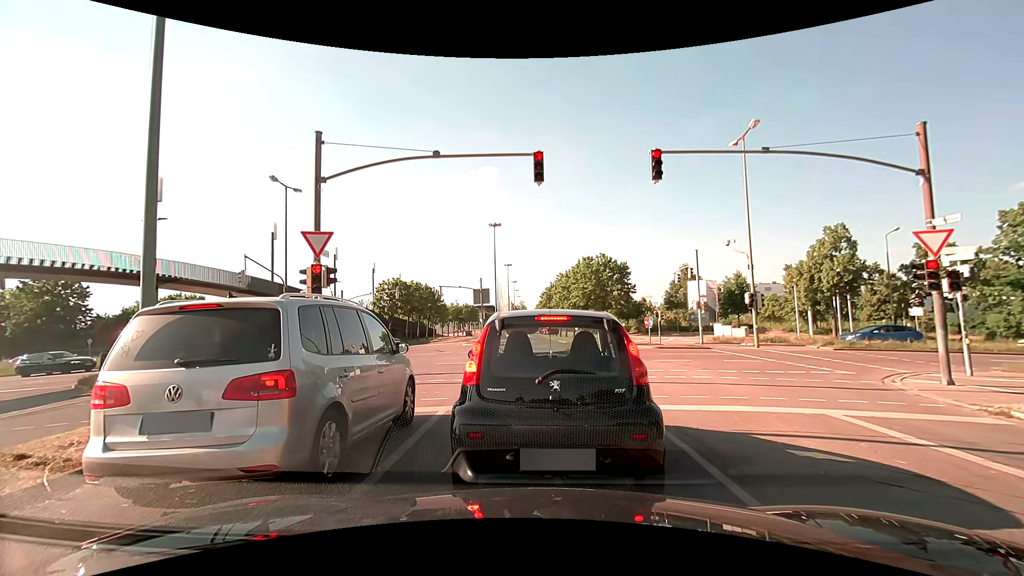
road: tertiary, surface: asphalt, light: Day
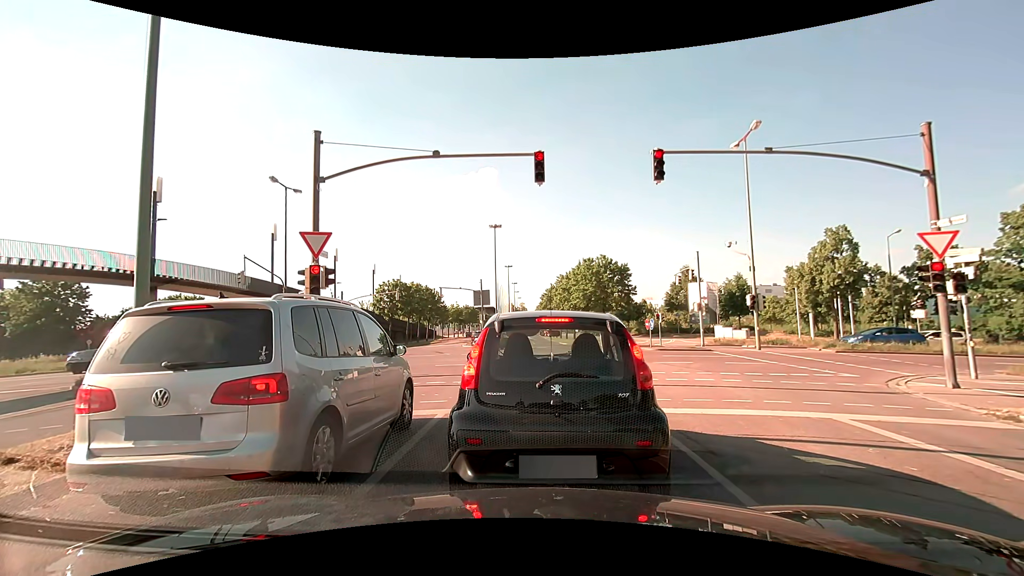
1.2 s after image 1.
(0.0, +0.2) m; 0°
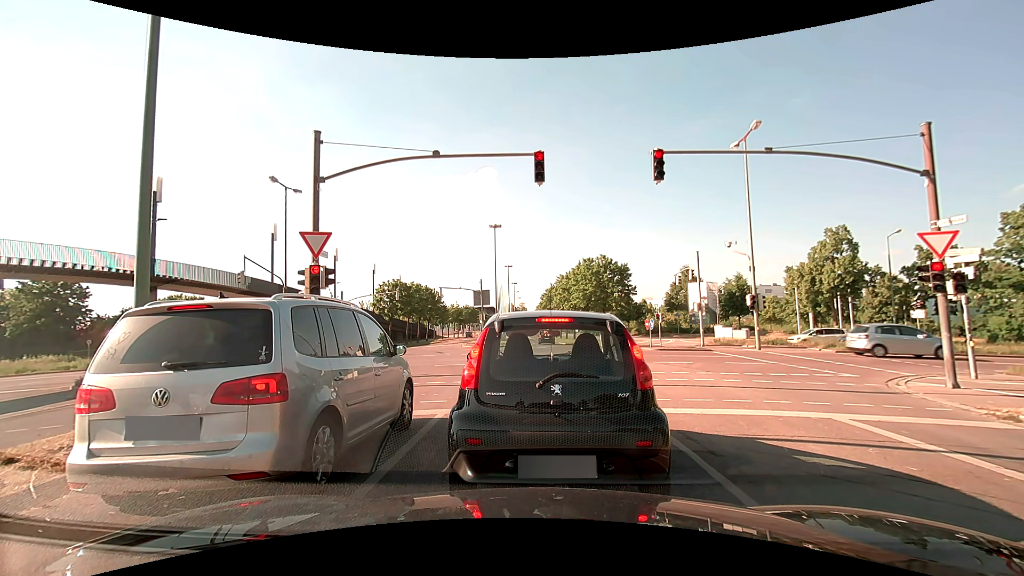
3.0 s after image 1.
(0.0, 0.0) m; 0°
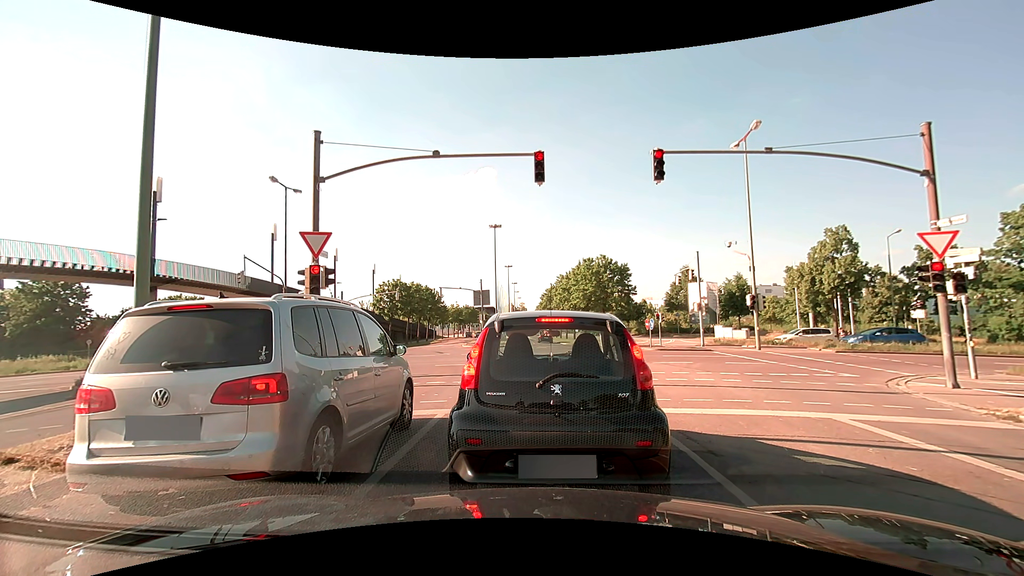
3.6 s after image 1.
(0.0, 0.0) m; 0°
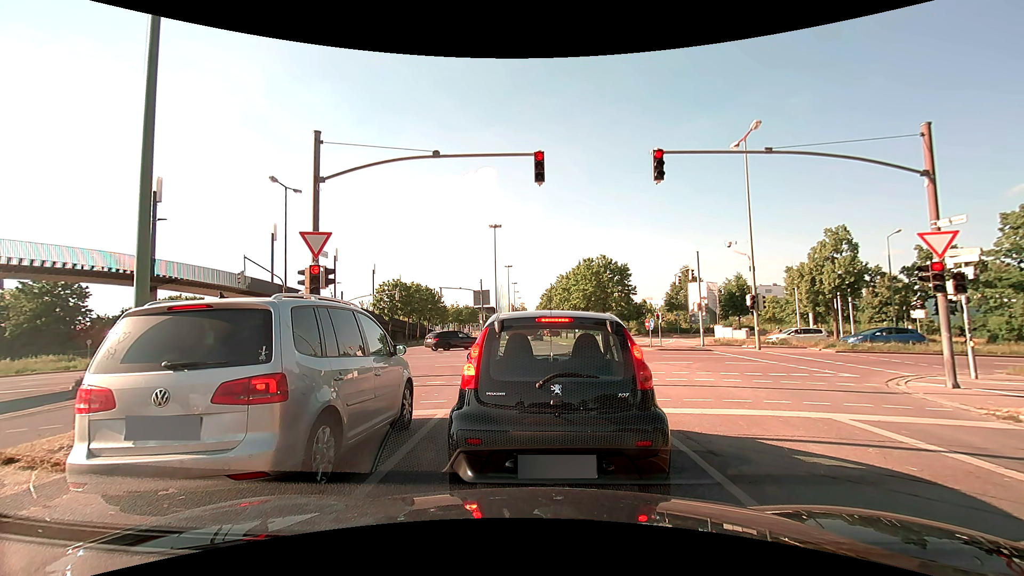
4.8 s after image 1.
(0.0, 0.0) m; 0°
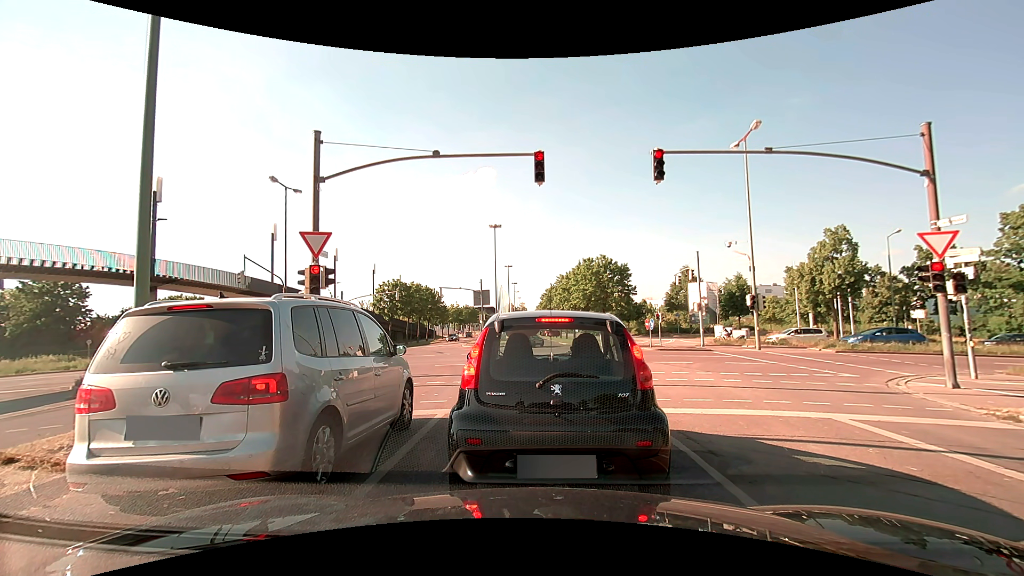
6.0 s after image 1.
(0.0, 0.0) m; 0°
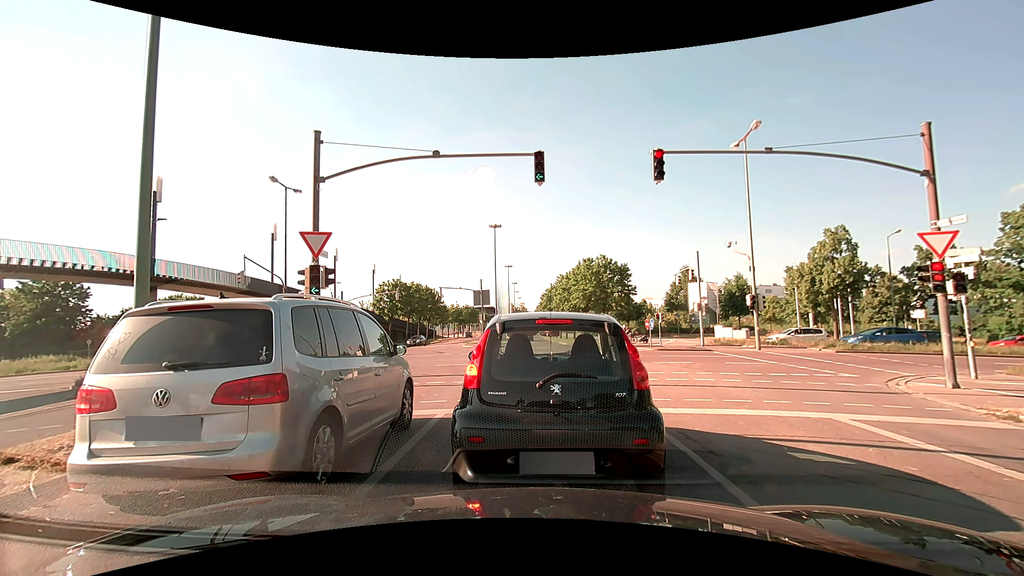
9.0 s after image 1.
(0.0, 0.0) m; 0°
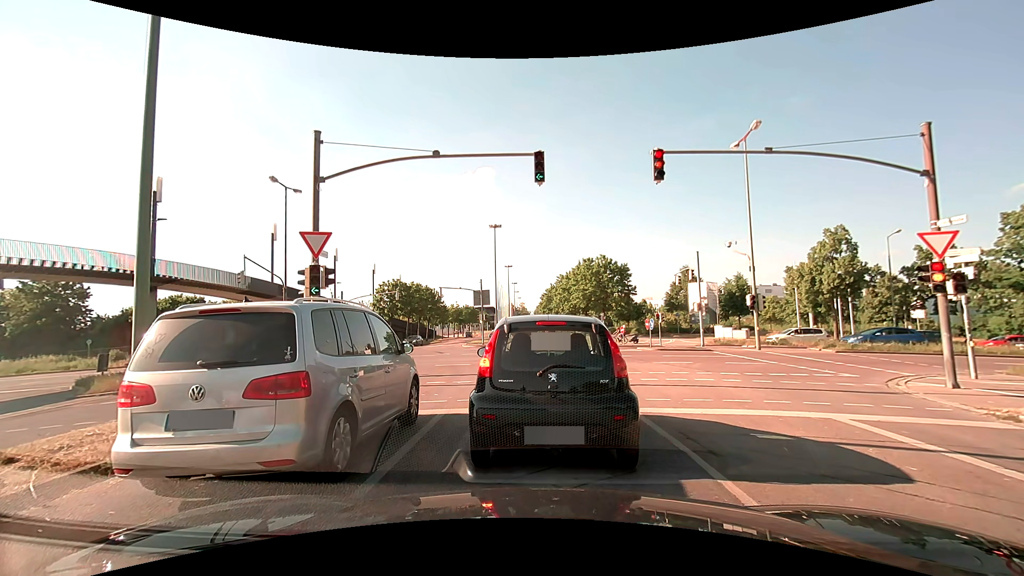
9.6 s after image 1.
(0.0, 0.0) m; 0°
(0, +10) (0, +20) (-3, +30) (-8, +38) (-16, +44) (-26, +47) (-36, +47) (-46, +47) (-56, +47) (-66, +47) m
